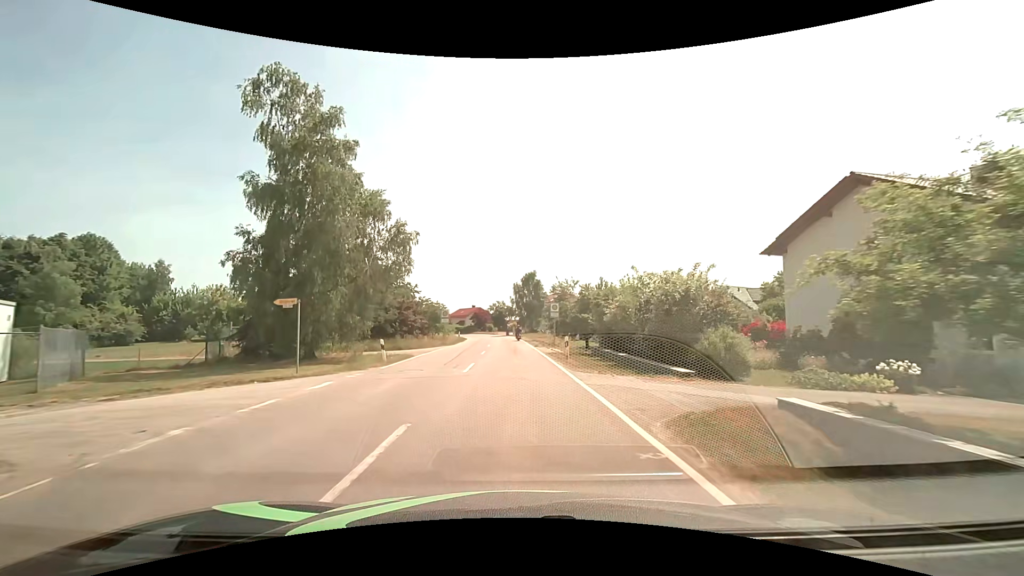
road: tertiary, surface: asphalt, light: Day
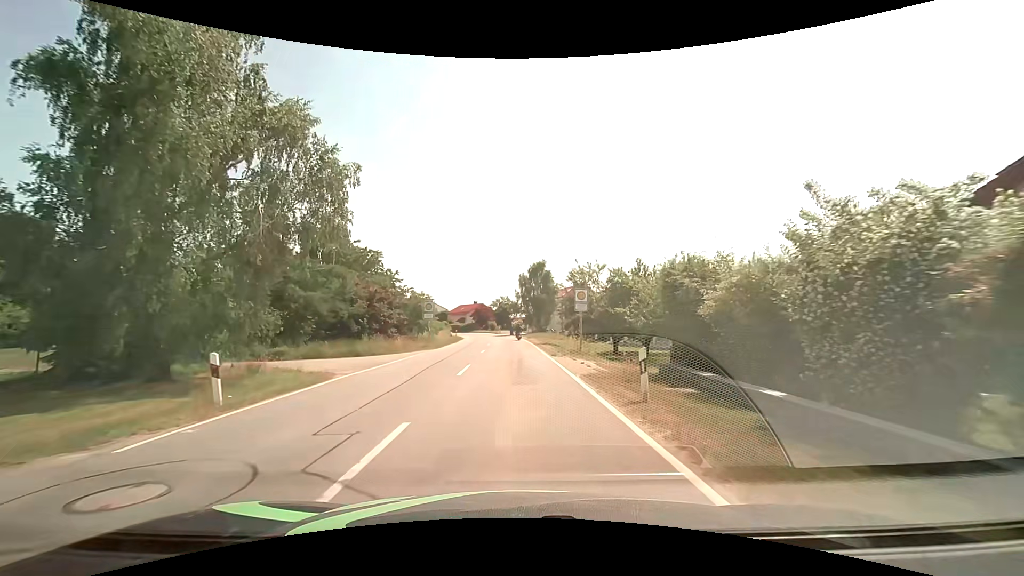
(-0.1, +12.2) m; -1°
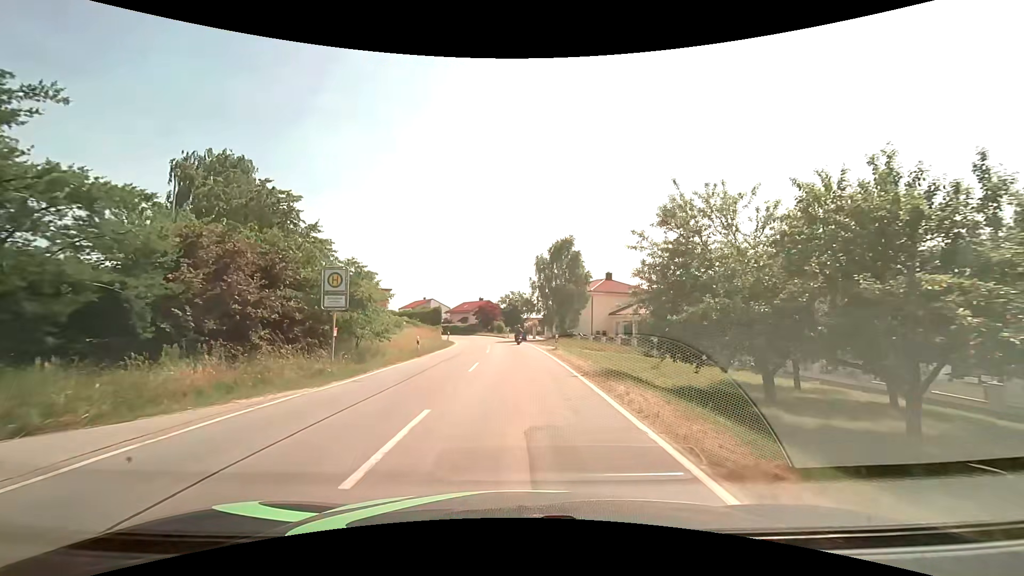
(-0.3, +21.7) m; -2°
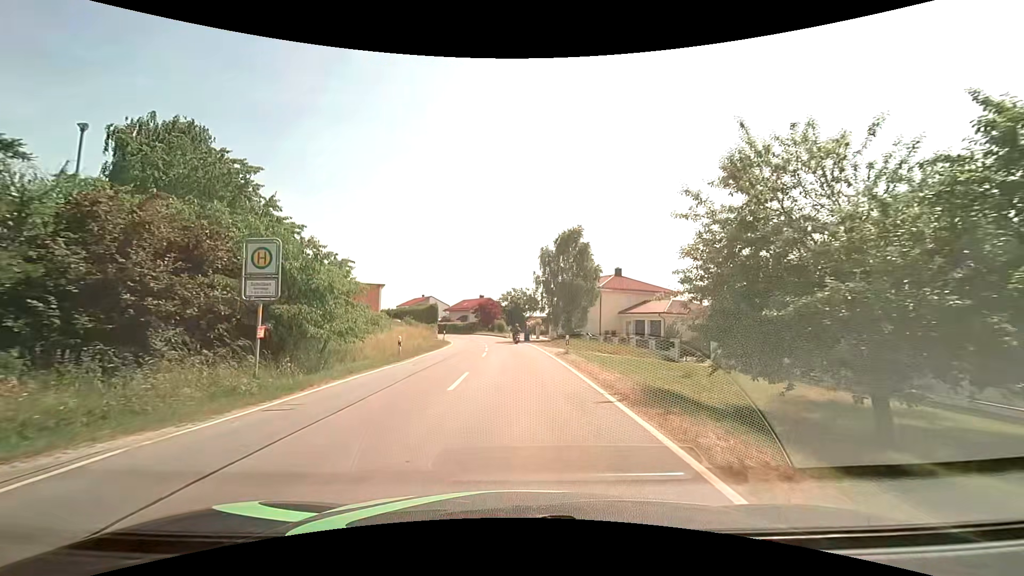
(0.0, +5.0) m; 0°
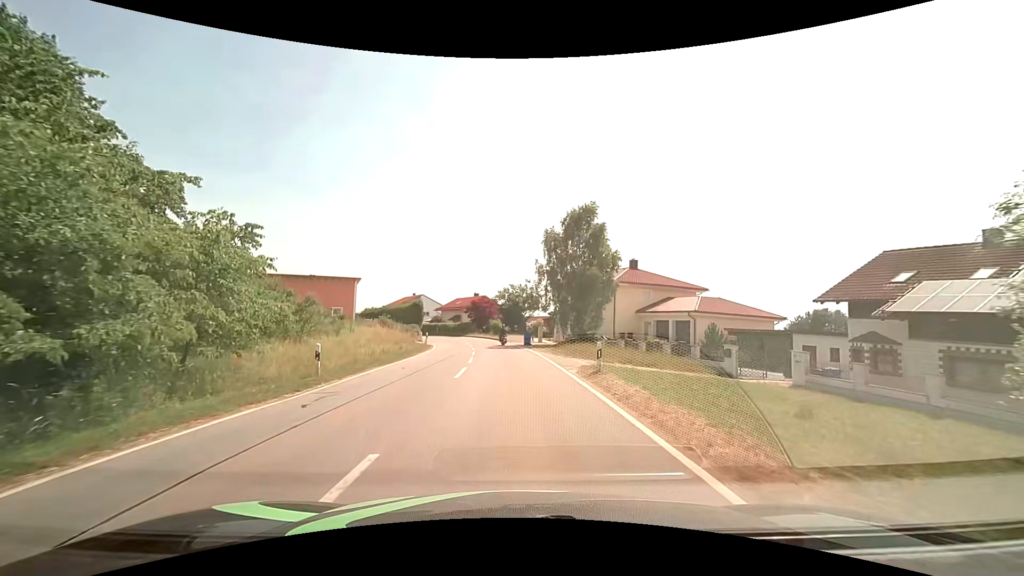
(0.0, +9.6) m; 0°
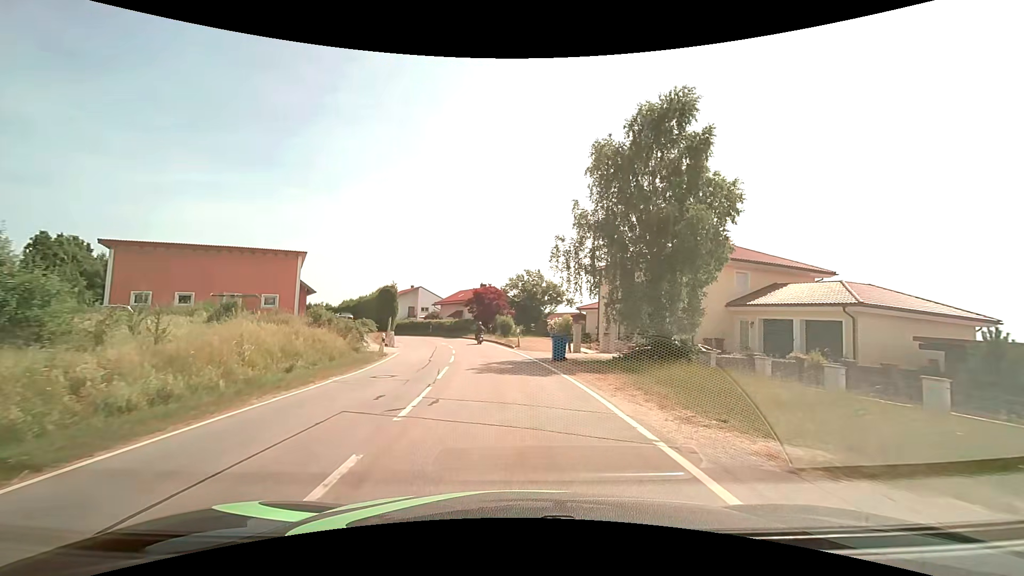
(-0.2, +18.7) m; -2°
(0, +10) (-1, +20) (-2, +30) (-4, +40) (-6, +49) (-10, +59) (-15, +68) (-20, +76) (-25, +85) (-31, +93) m
